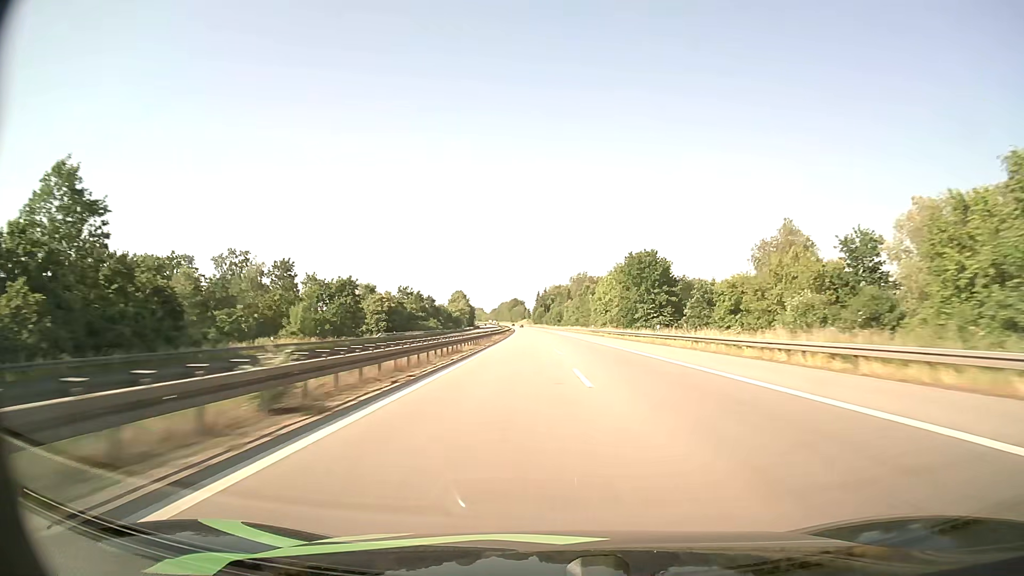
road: motorway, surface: asphalt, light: Day
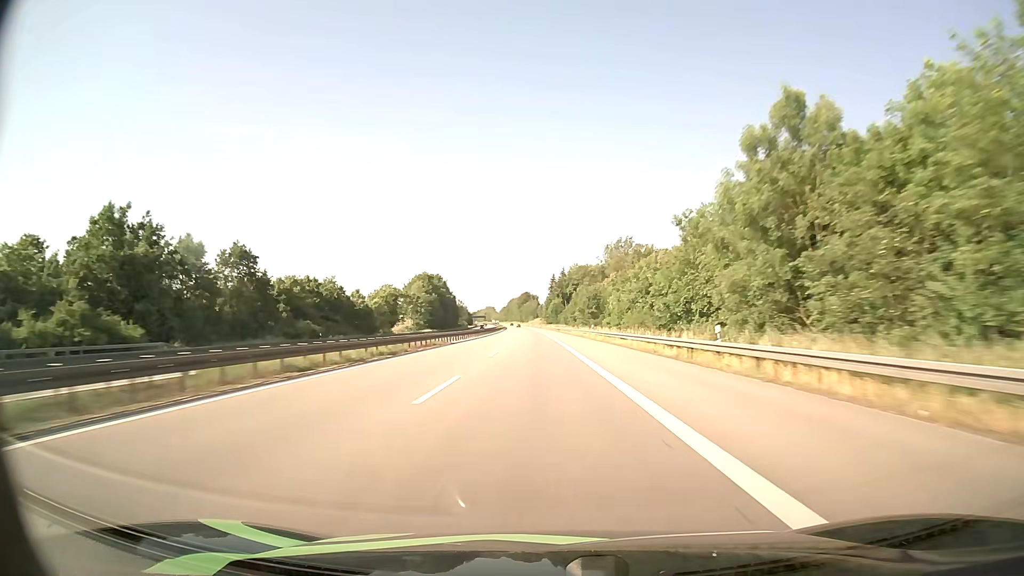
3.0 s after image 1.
(-0.2, +127.3) m; -1°
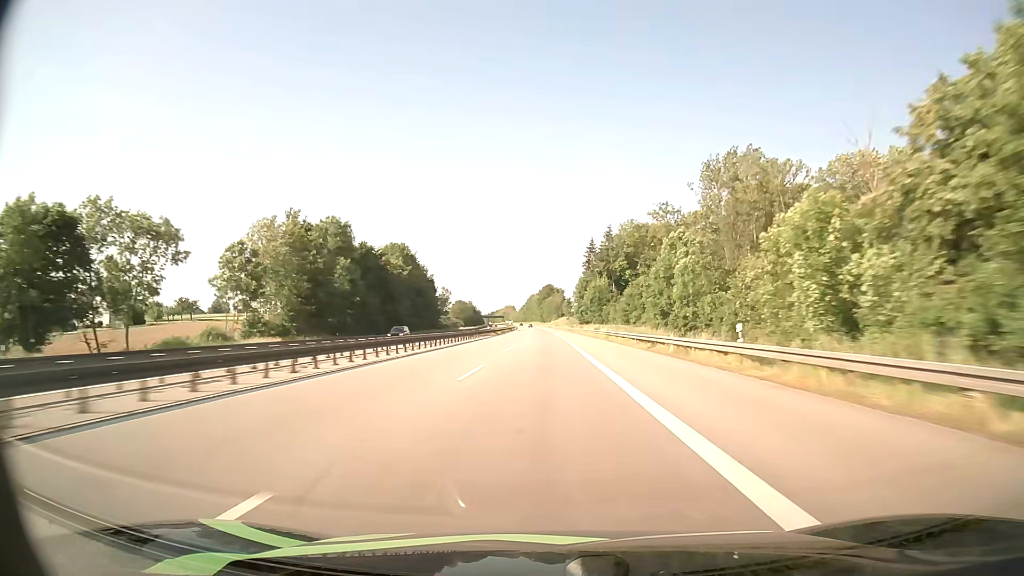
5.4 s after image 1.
(-2.8, +101.4) m; -2°
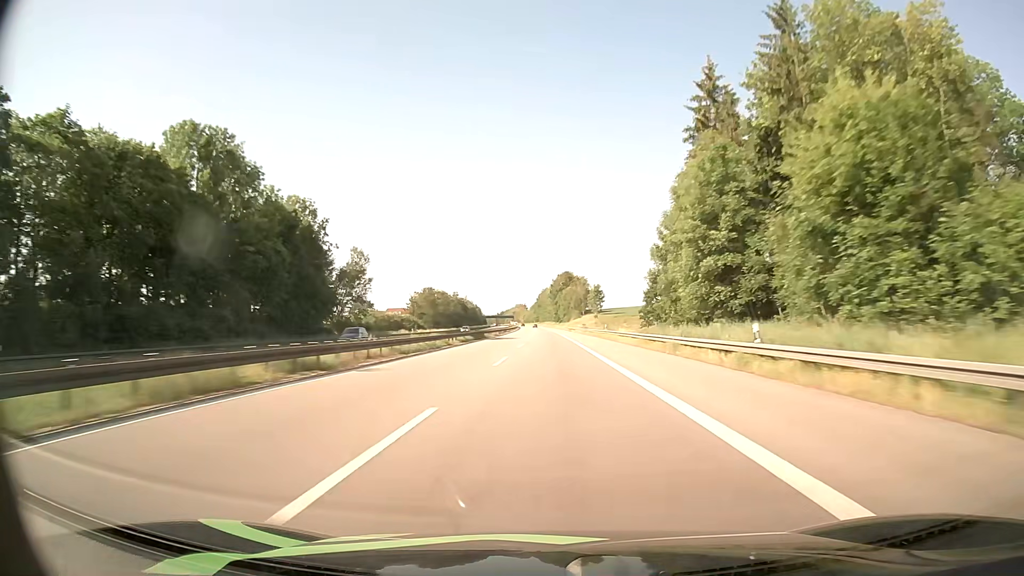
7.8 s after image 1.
(-1.0, +100.8) m; -1°
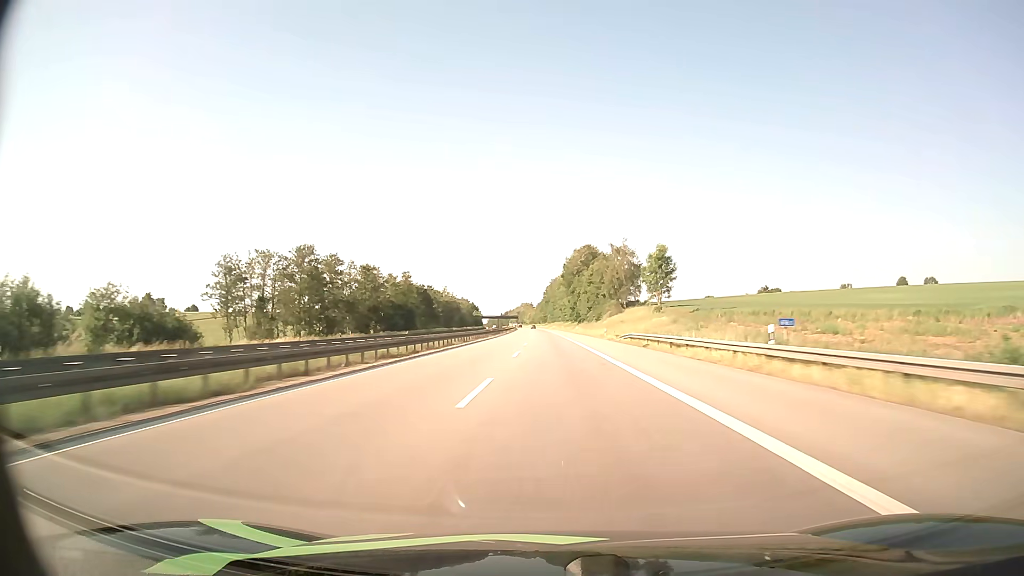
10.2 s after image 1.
(-1.0, +99.8) m; -1°
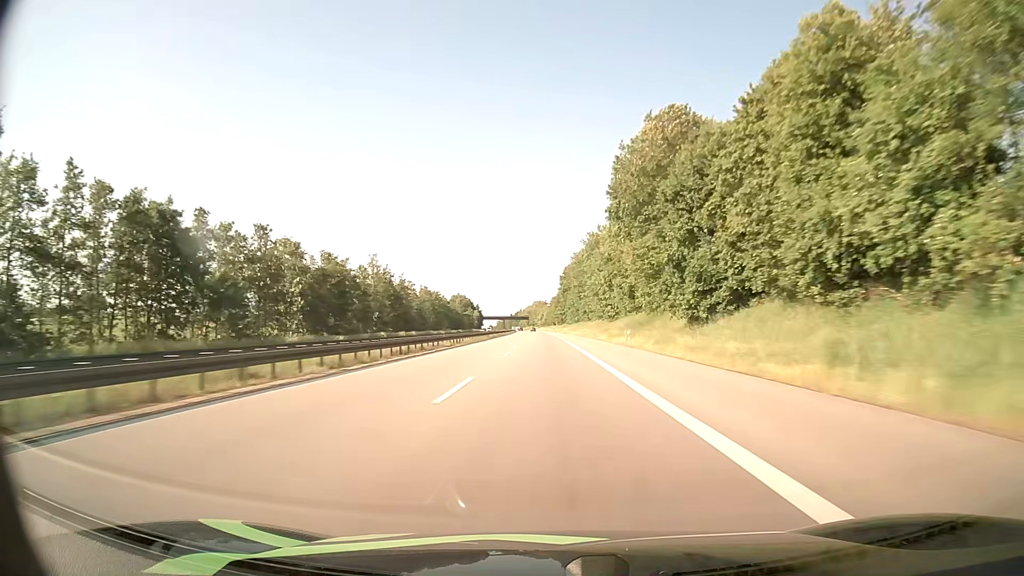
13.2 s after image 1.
(-1.0, +123.3) m; -1°
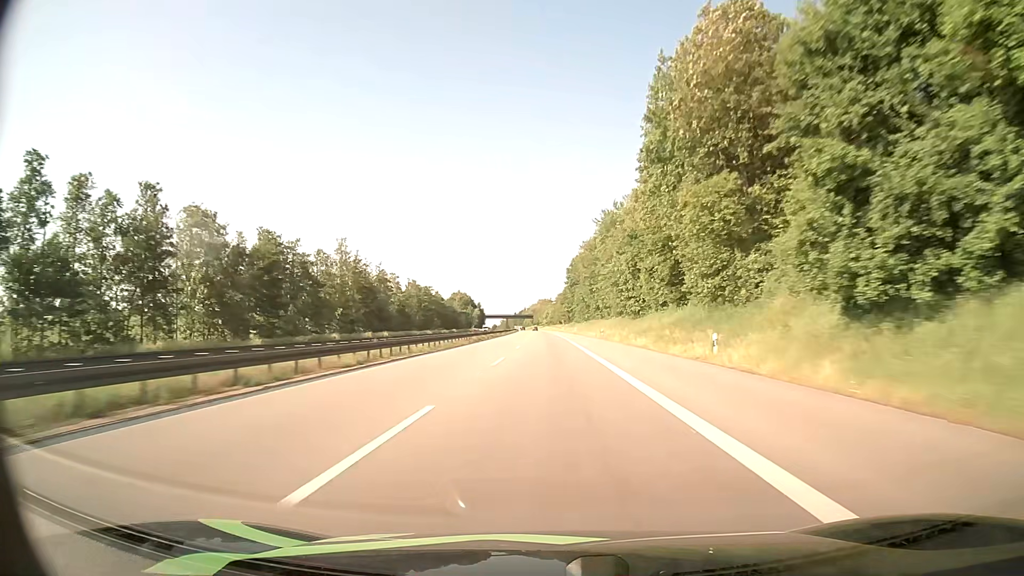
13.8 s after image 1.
(-0.1, +24.5) m; 0°
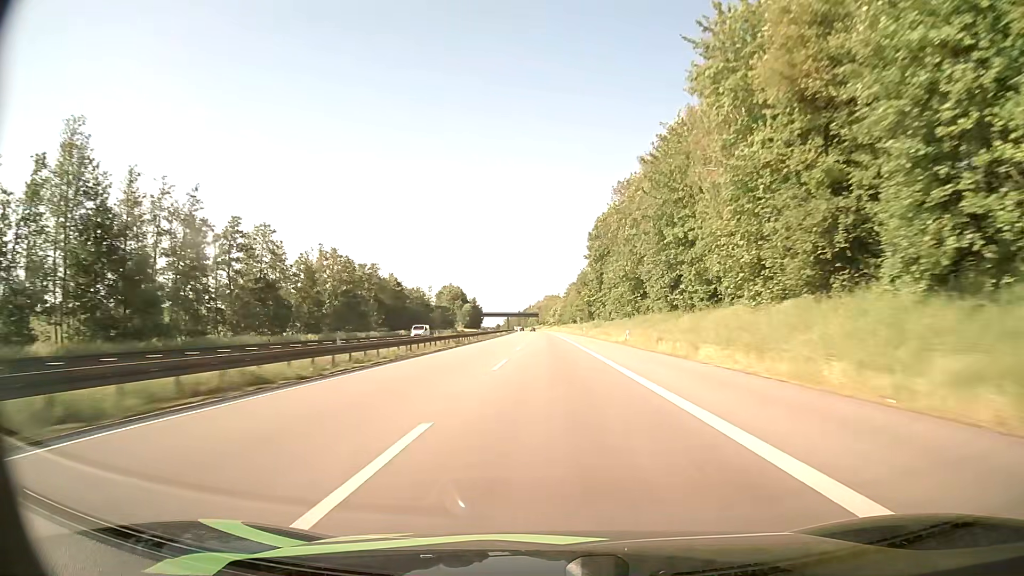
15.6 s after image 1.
(-0.5, +72.9) m; -1°
(0, +10) (0, +20) (0, +30) (0, +40) (0, +50) (0, +60) (0, +70) (-1, +80) (-1, +90) (-1, +100) m
